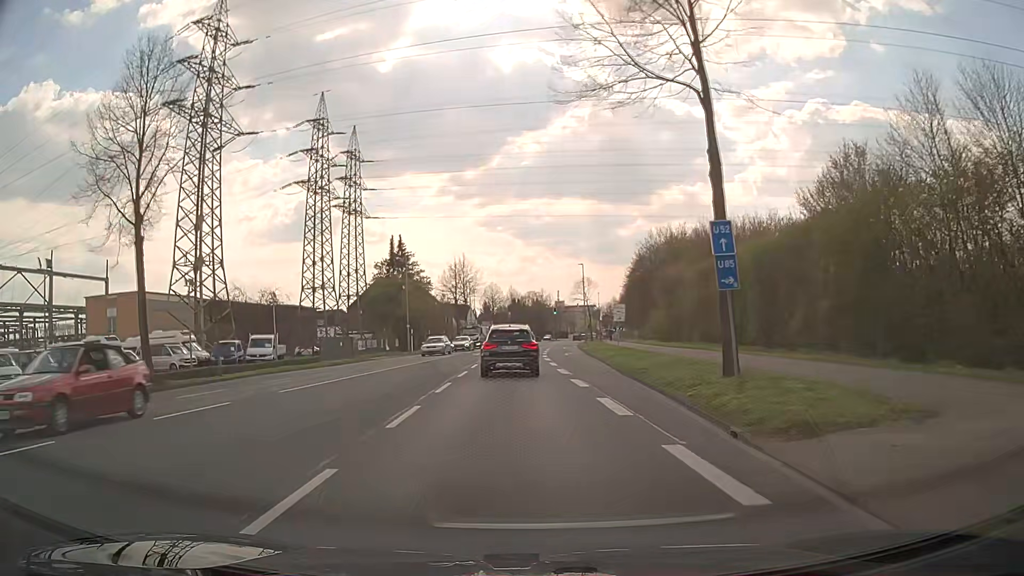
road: secondary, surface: asphalt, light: Day
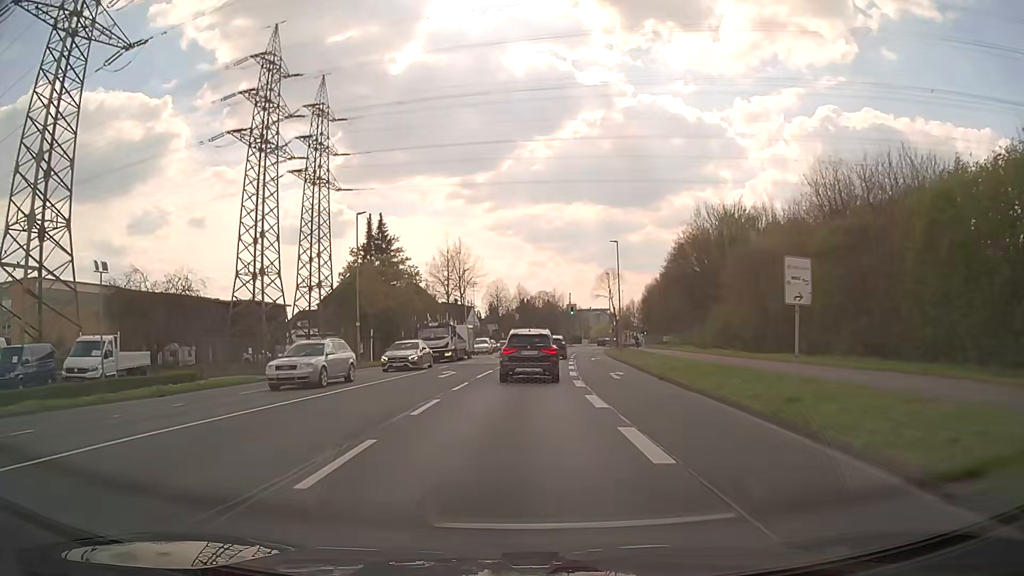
(-0.4, +22.5) m; -1°
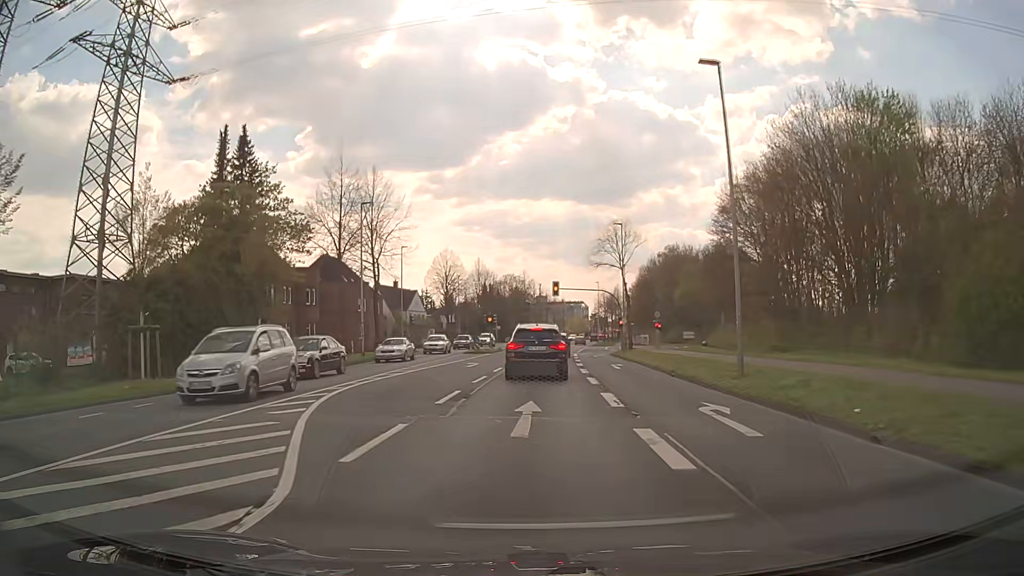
(+0.8, +37.3) m; +3°
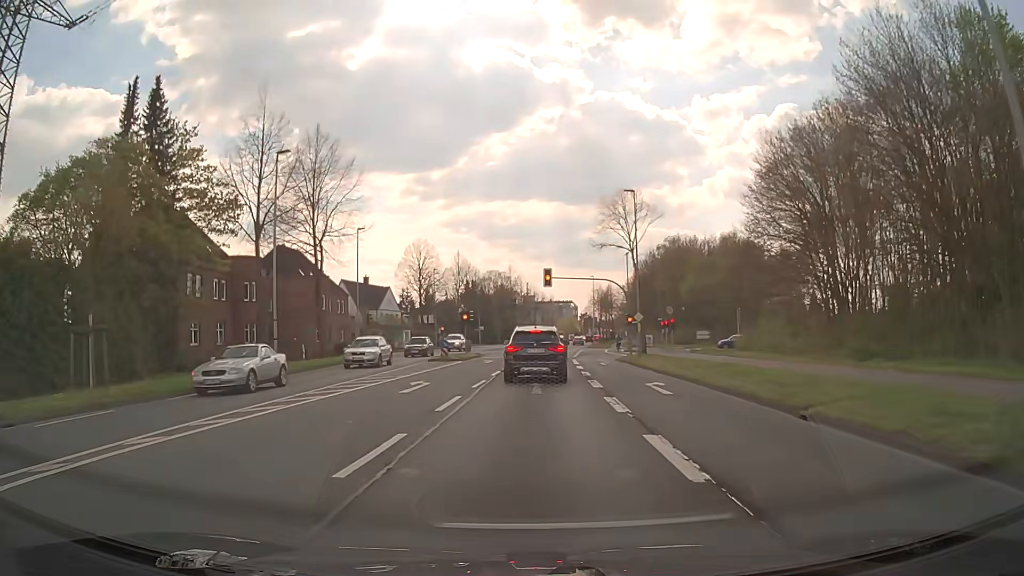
(+0.1, +12.5) m; +1°
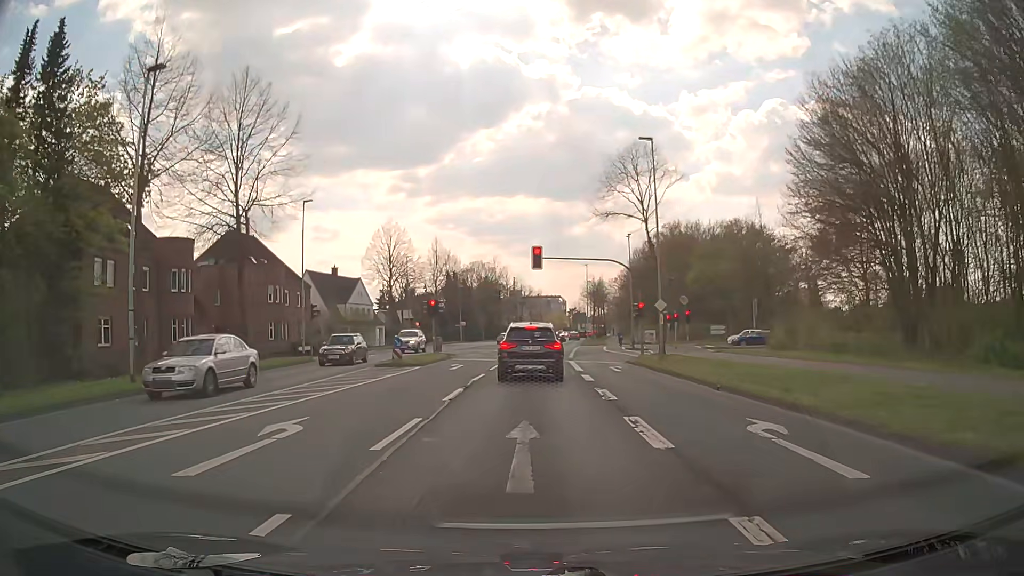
(0.0, +10.2) m; 0°
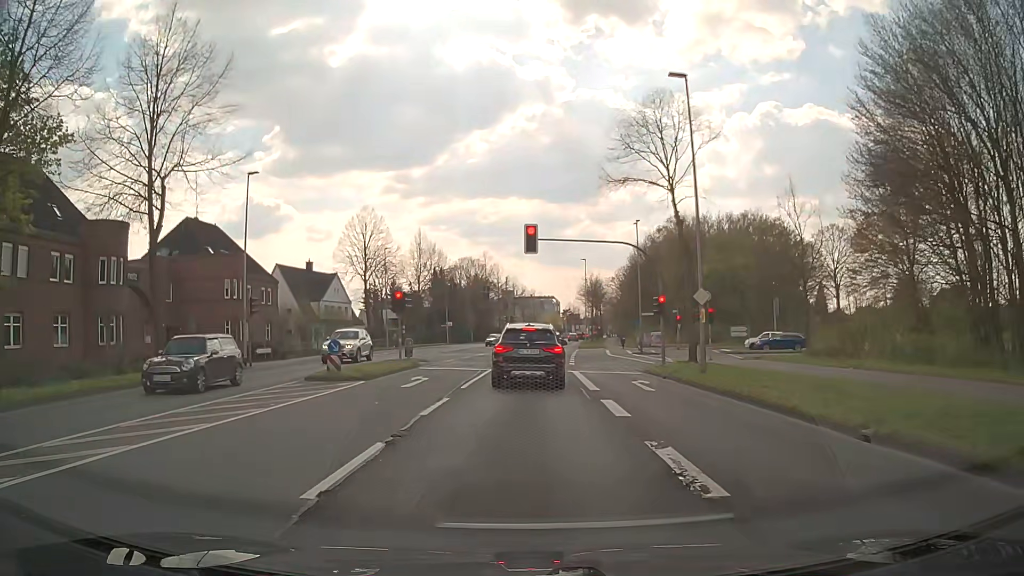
(+0.1, +8.1) m; +1°
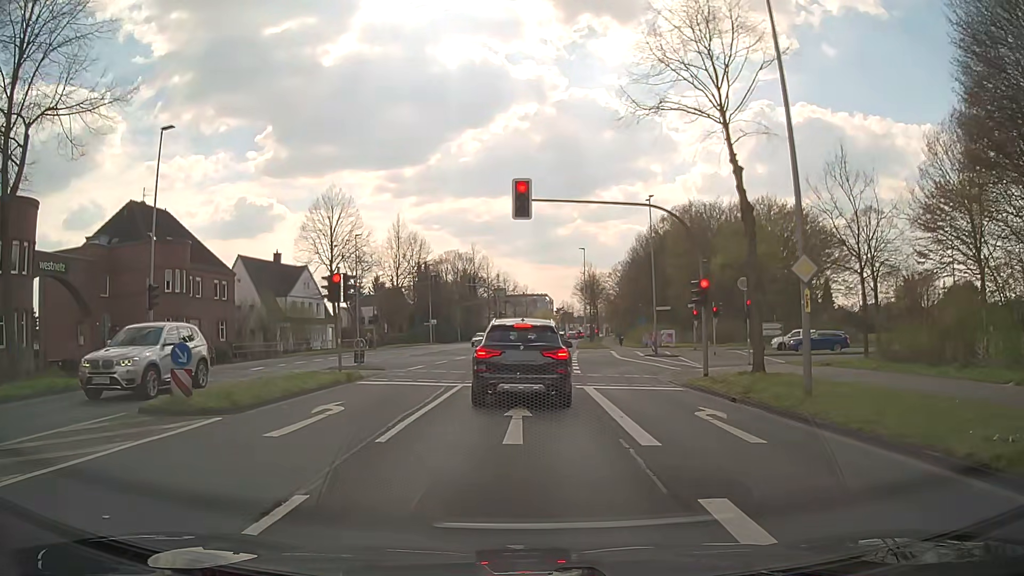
(0.0, +8.7) m; +2°
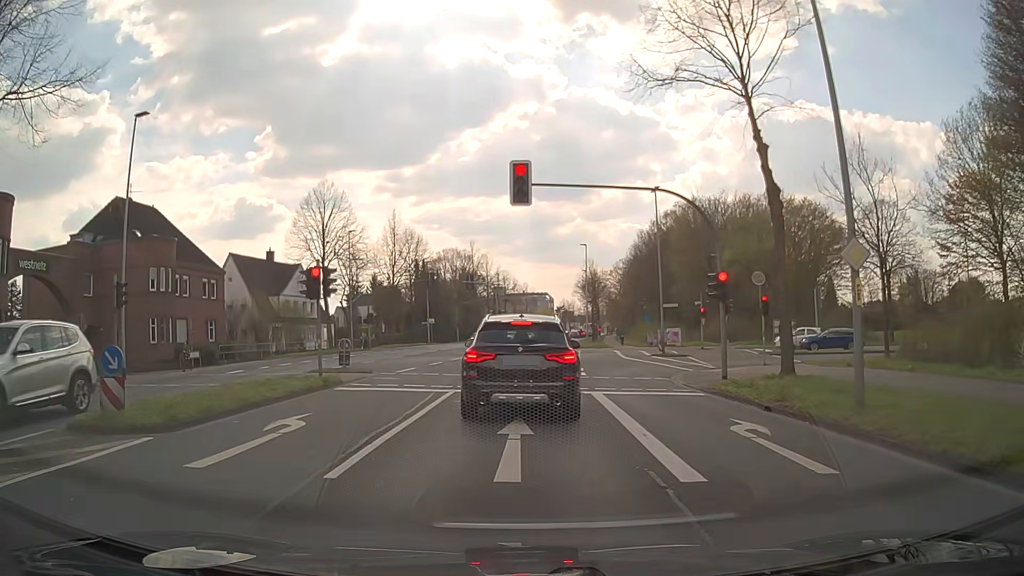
(0.0, +2.1) m; -1°
